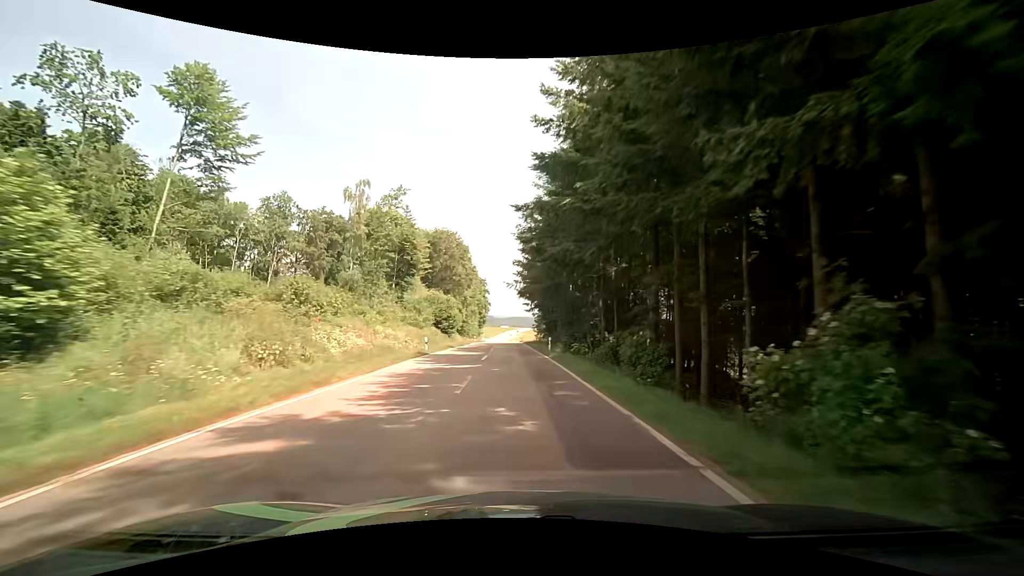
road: tertiary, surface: asphalt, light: Day
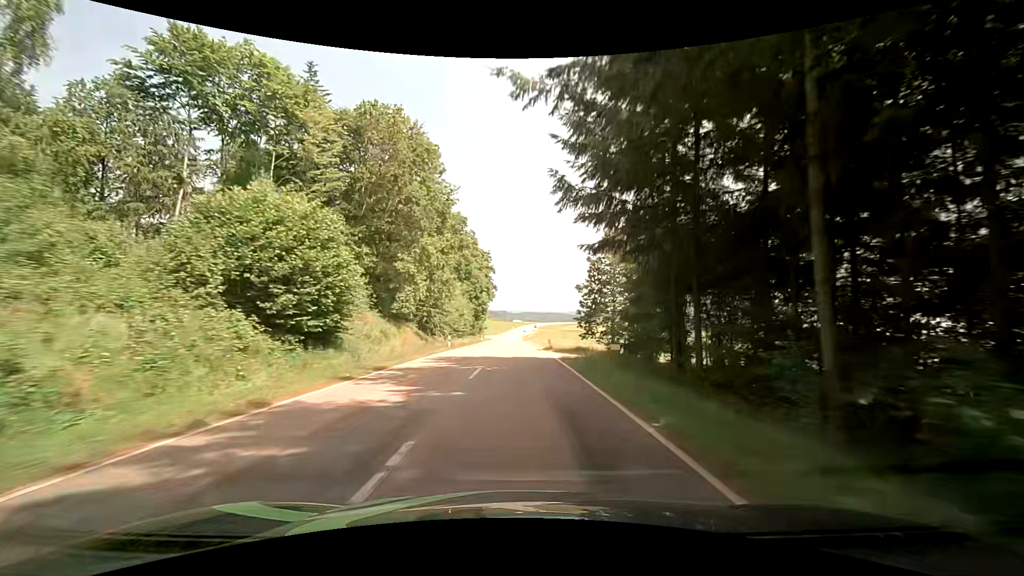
(-0.6, +43.6) m; -2°
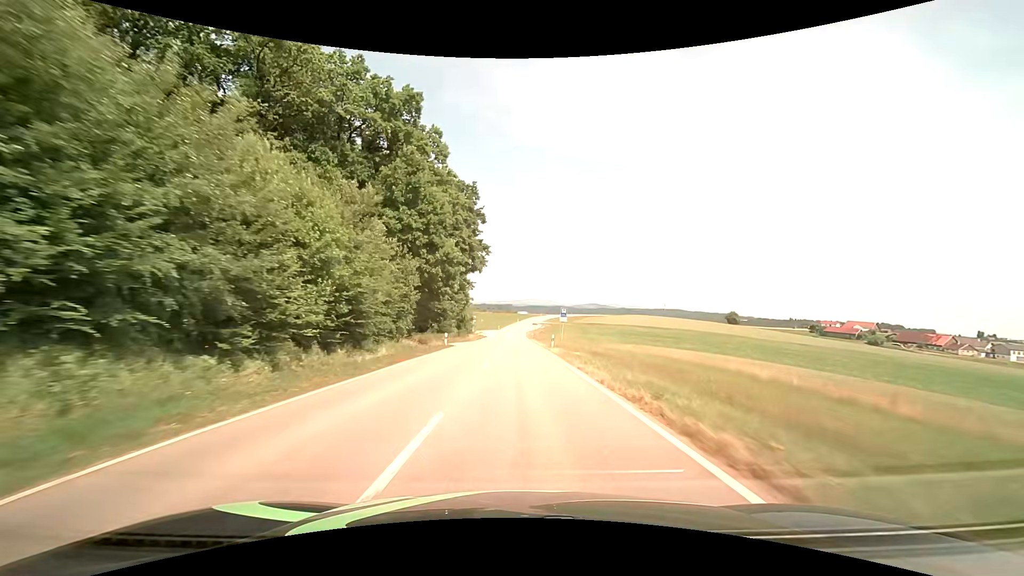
(-0.1, +44.4) m; 0°
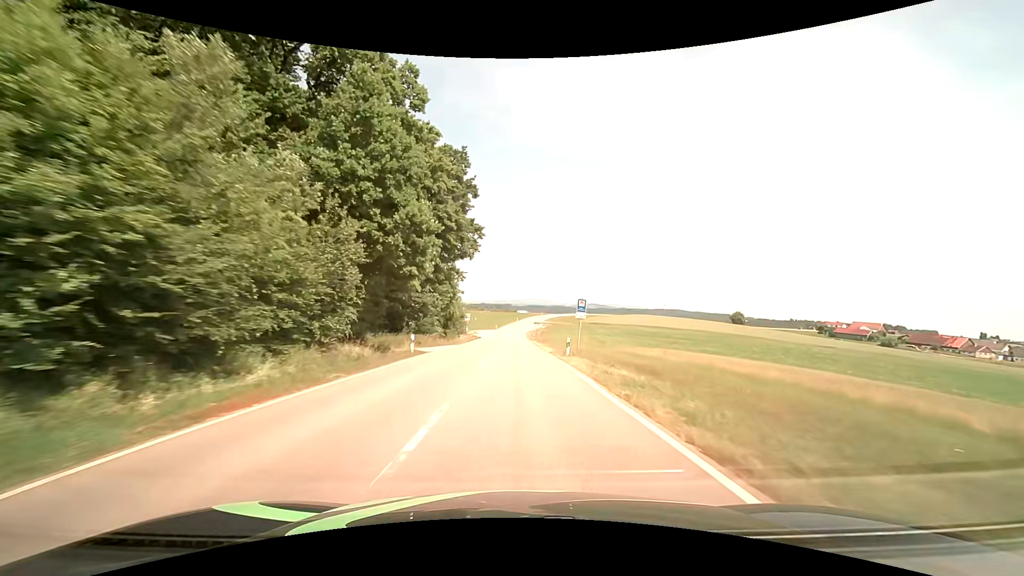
(0.0, +11.3) m; 0°
(0, +10) (0, +20) (0, +30) (0, +40) (0, +50) (0, +60) (0, +70) (0, +80) (0, +90) (0, +100) m
